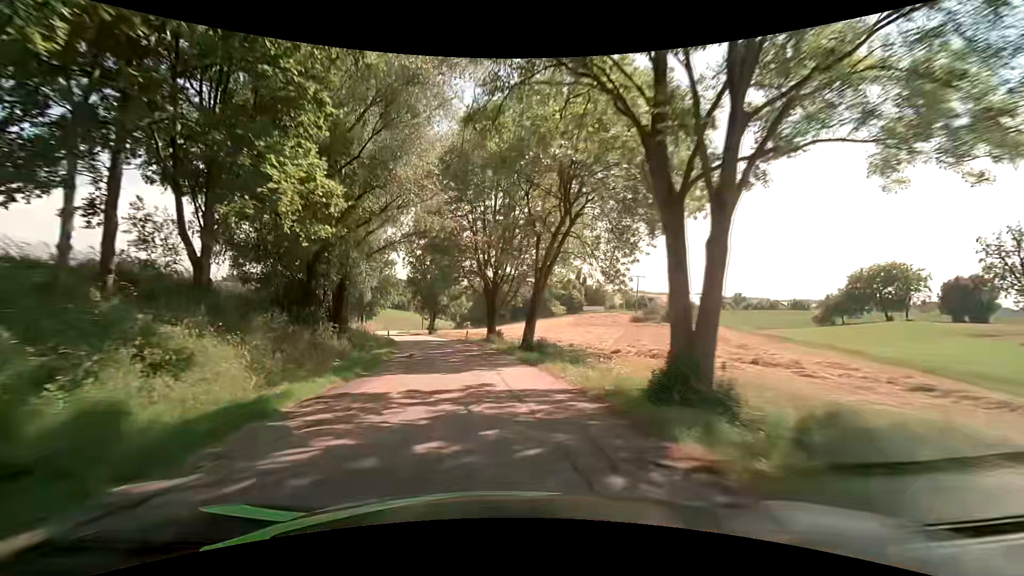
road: tertiary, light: Day
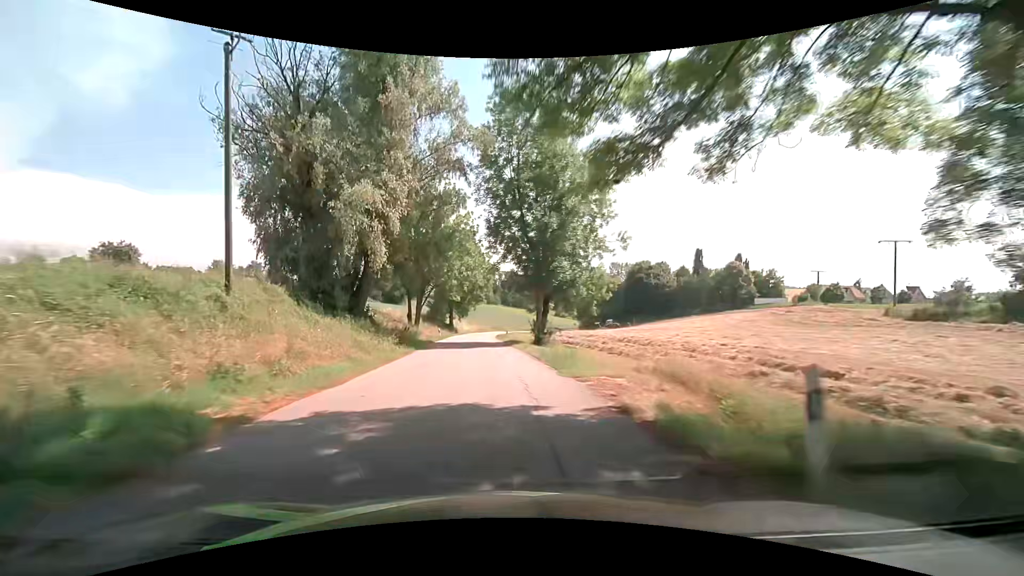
(-4.7, +40.0) m; -14°
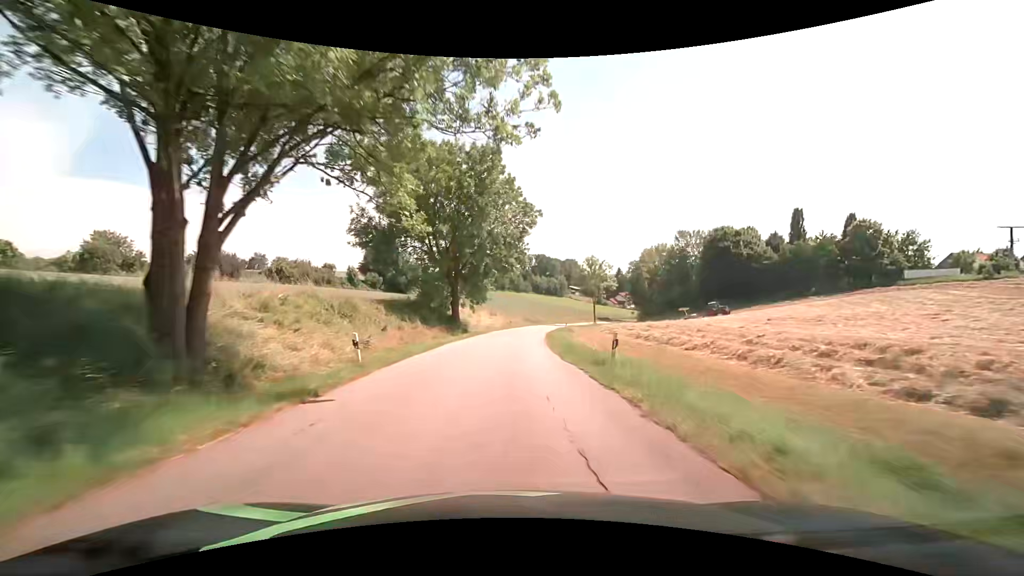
(-2.5, +40.0) m; -3°
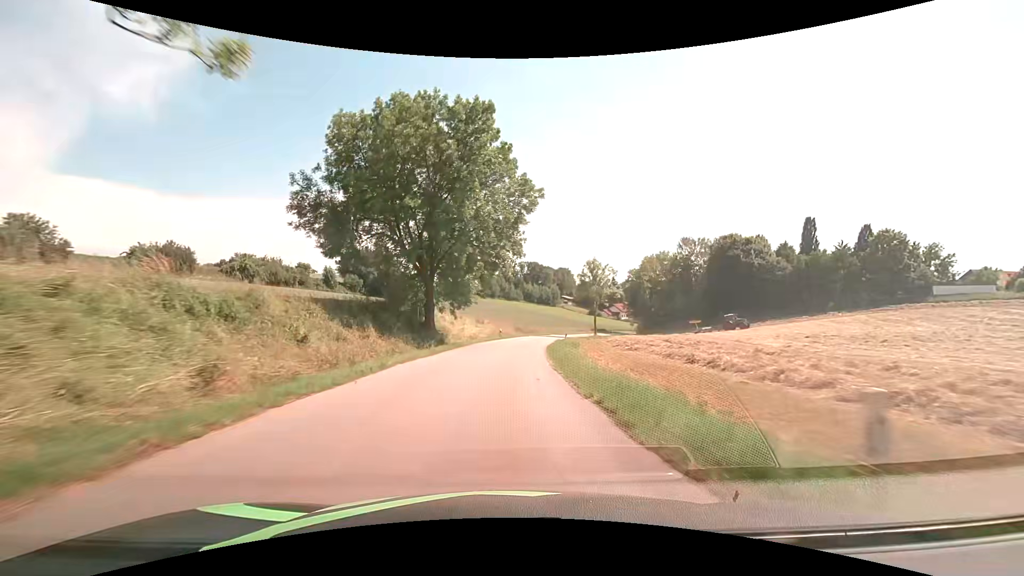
(0.0, +10.0) m; +1°
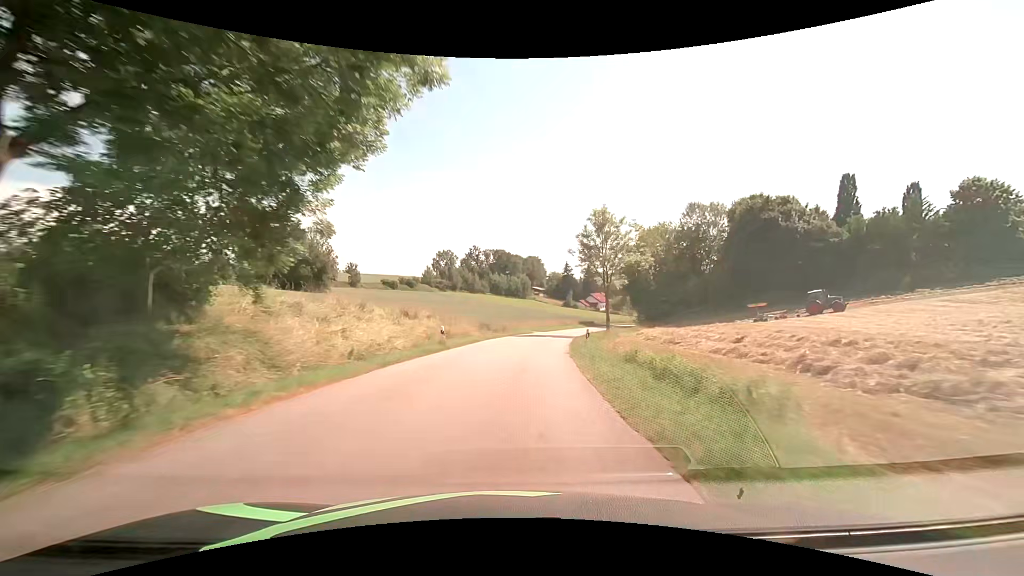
(+0.7, +29.7) m; +4°
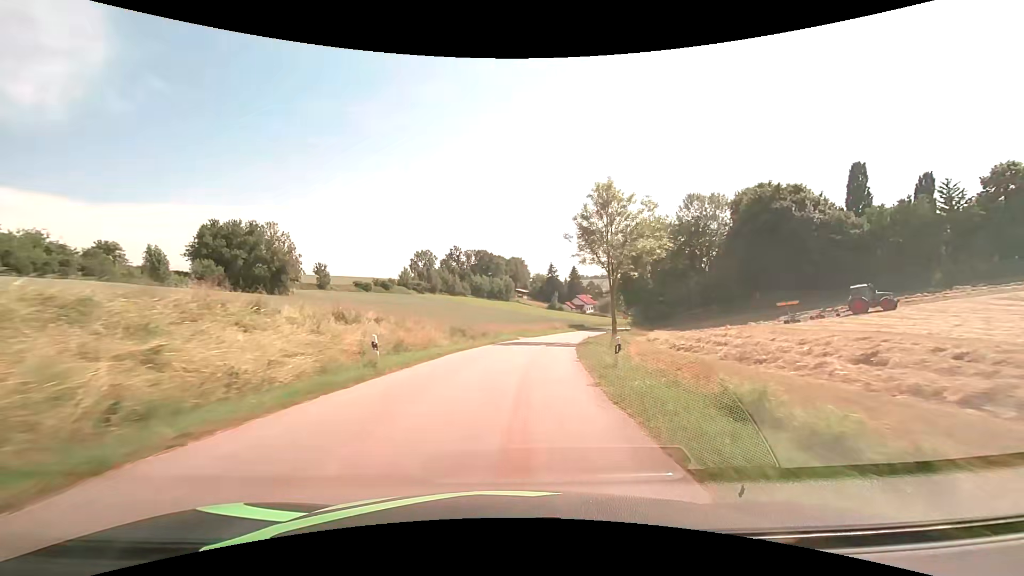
(+0.1, +9.8) m; +1°
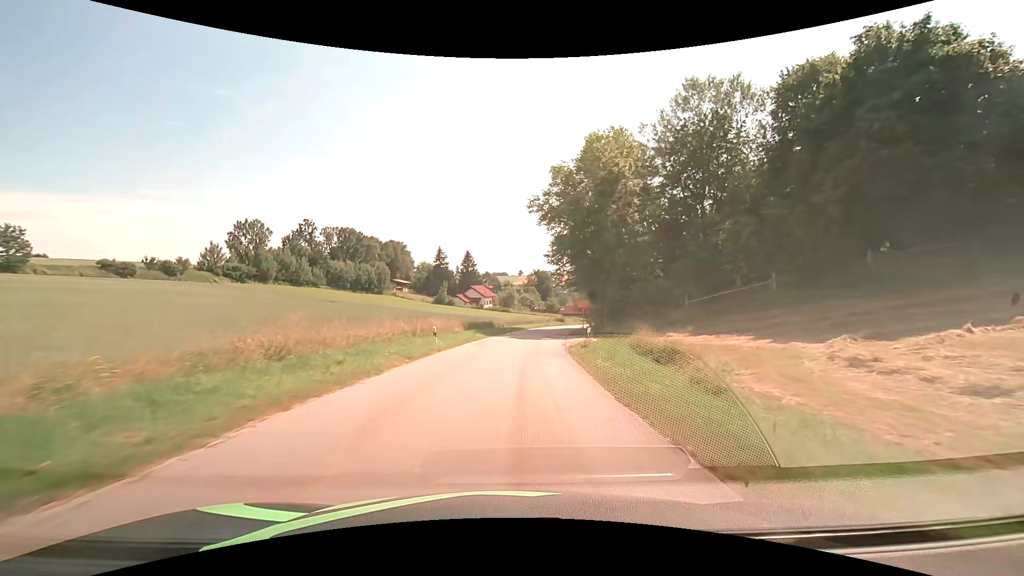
(+5.3, +47.0) m; +13°
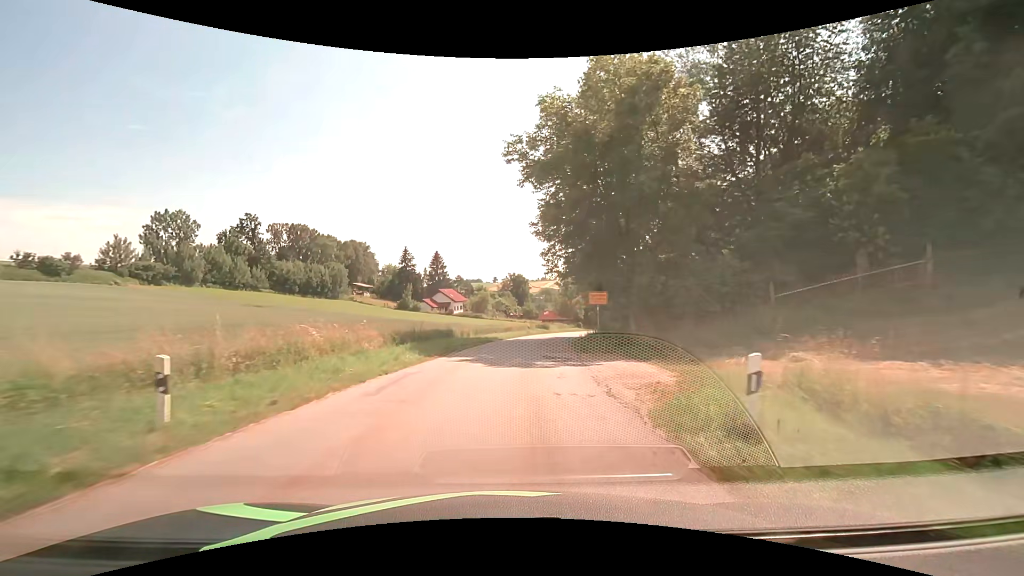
(+0.5, +16.9) m; +3°
(0, +10) (+1, +20) (+2, +30) (+3, +40) (+5, +50) (+7, +60) (+9, +69) (+11, +79) (+13, +89) (+16, +98) m
